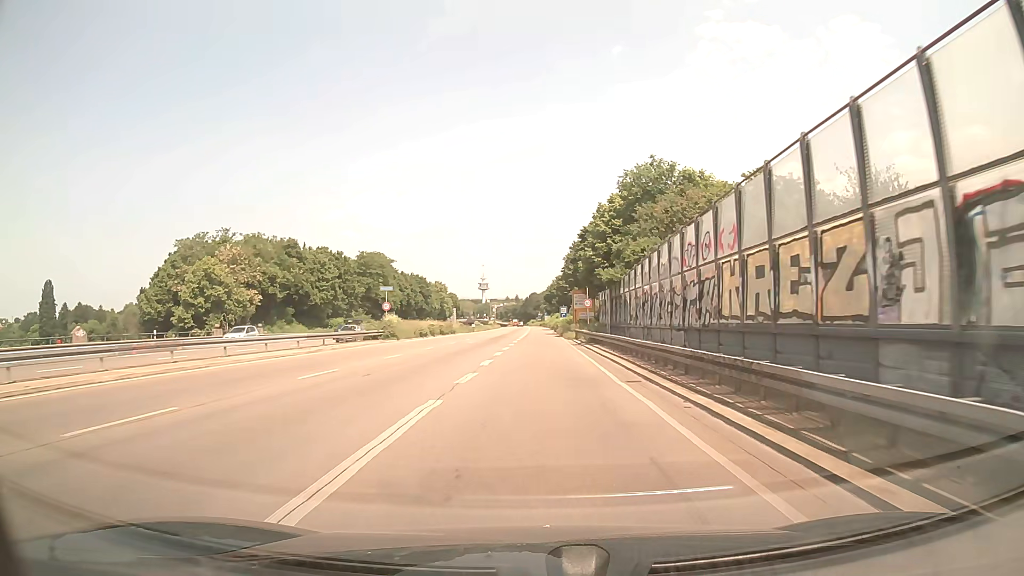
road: trunk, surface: asphalt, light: Day
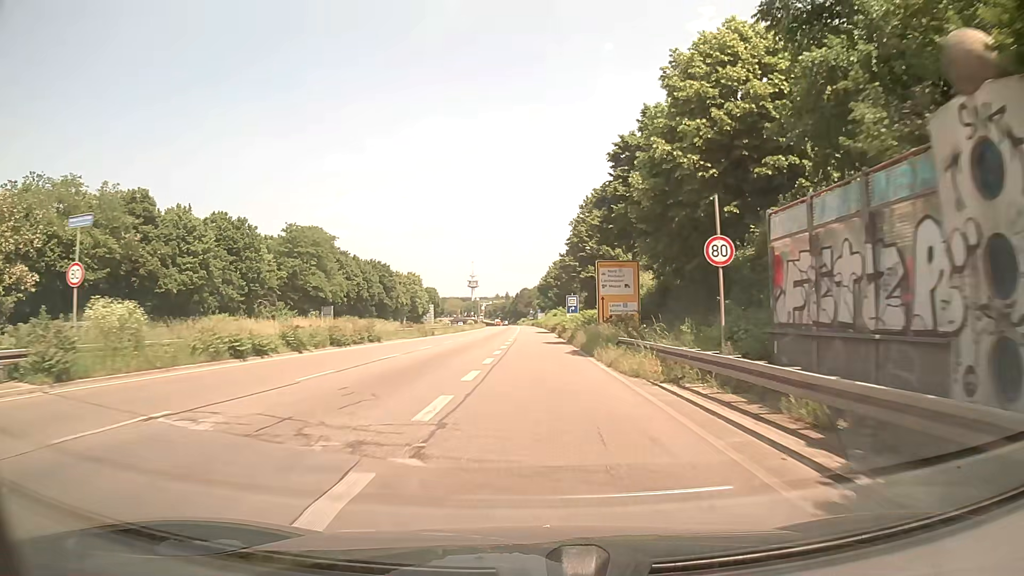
(+0.2, +36.4) m; +1°
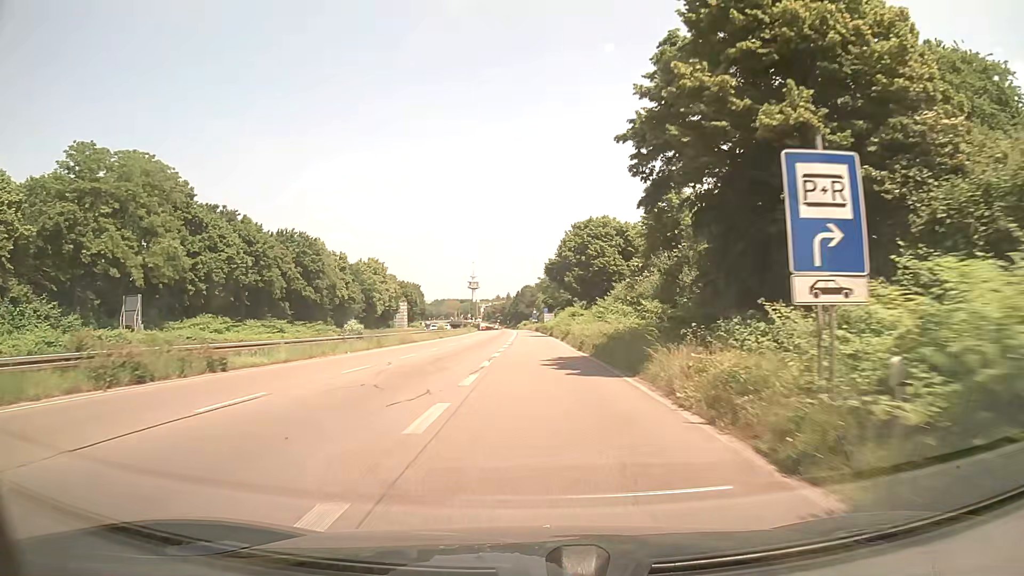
(+0.1, +50.1) m; 0°
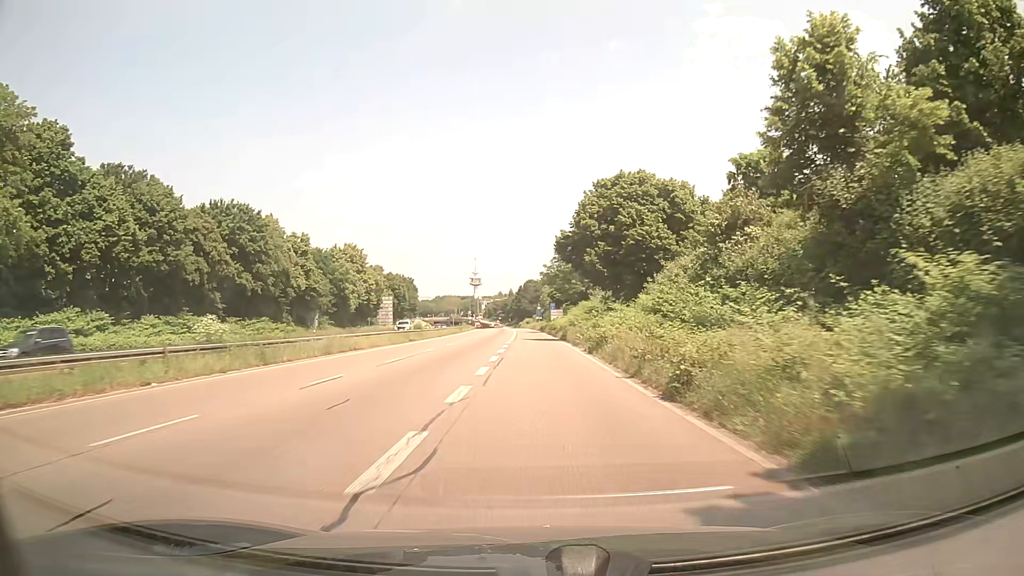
(-0.2, +21.1) m; -1°
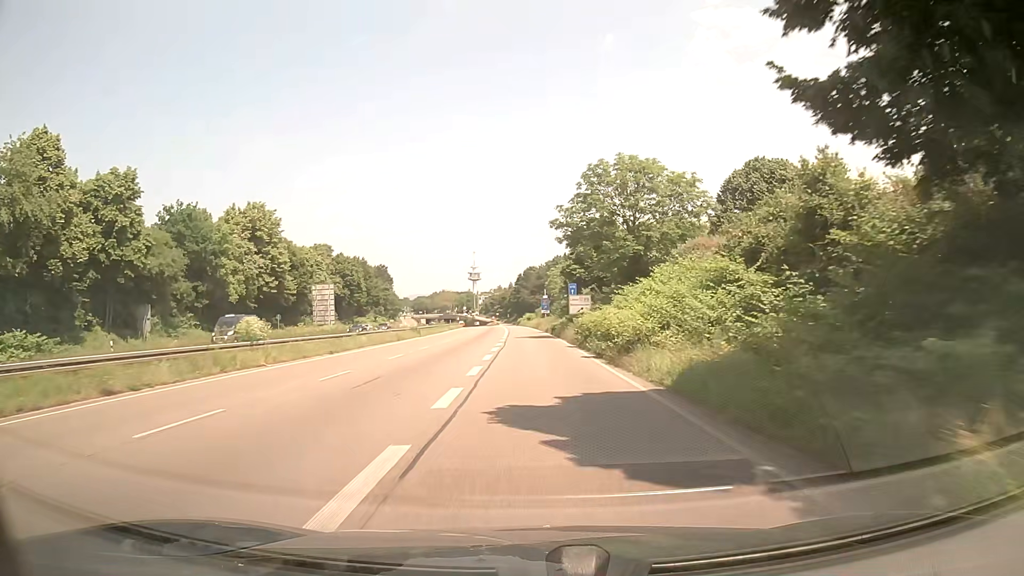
(0.0, +43.9) m; 0°
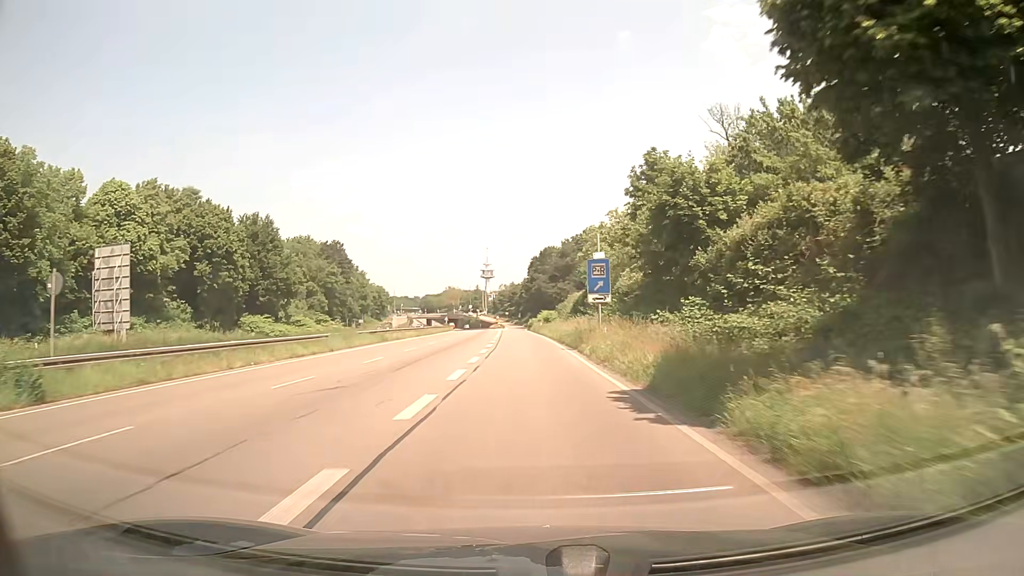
(-0.4, +56.4) m; -1°
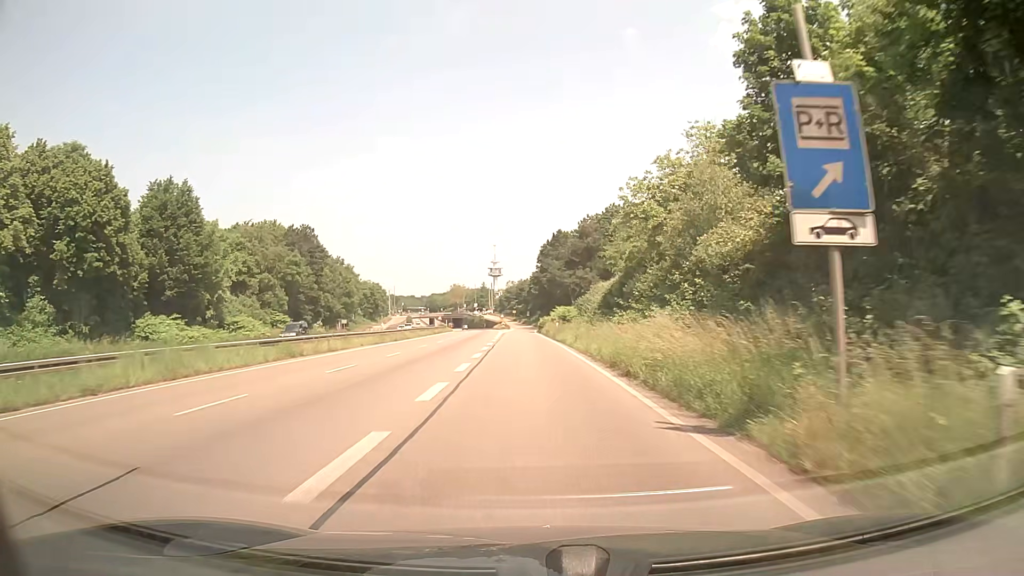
(-0.2, +22.5) m; -1°
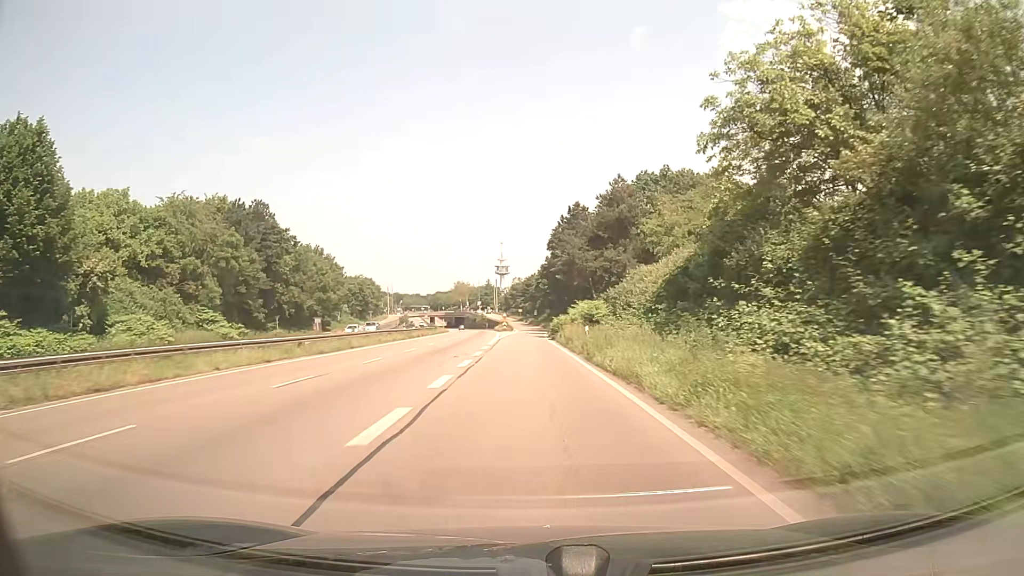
(-0.1, +22.2) m; -1°
(0, +10) (0, +20) (0, +30) (0, +40) (0, +50) (0, +60) (0, +70) (+1, +80) (+1, +90) (+1, +100) m
